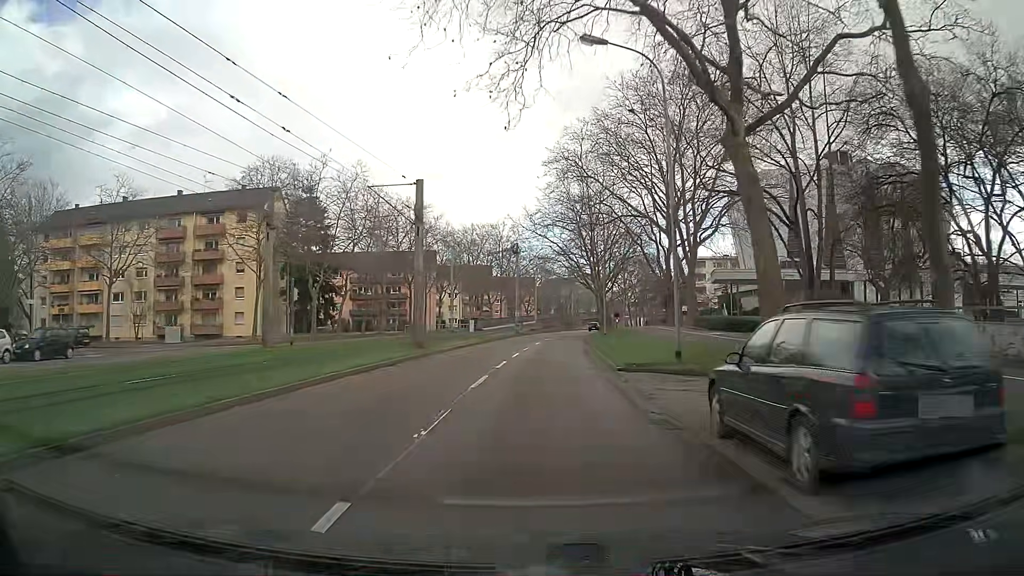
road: tertiary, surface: asphalt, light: Day
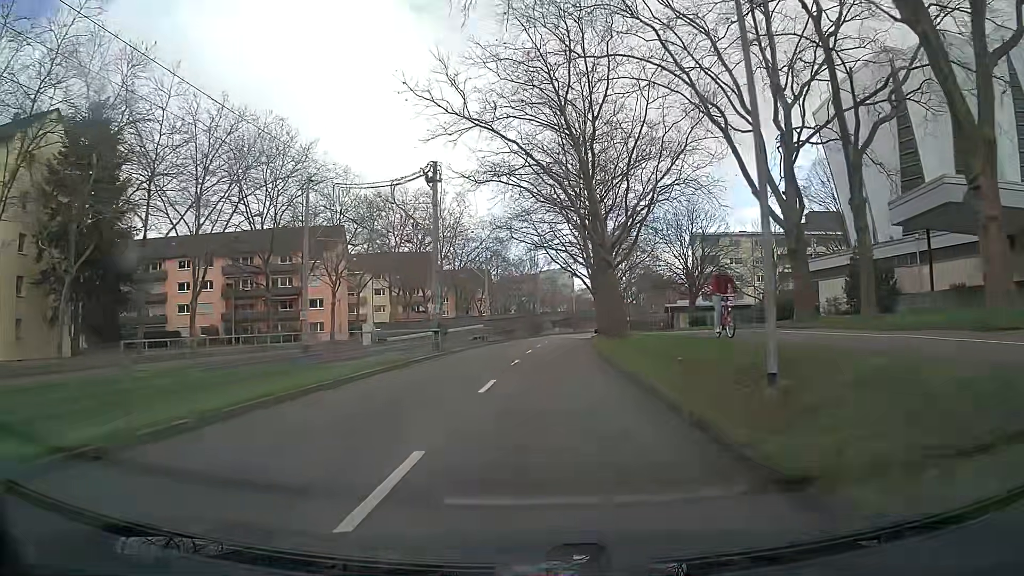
(+1.0, +37.4) m; +3°
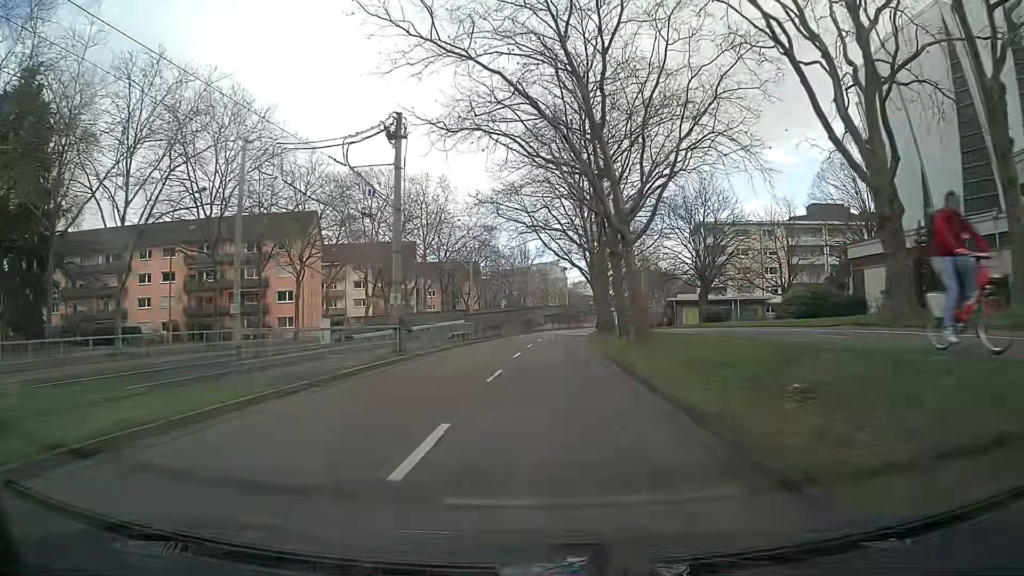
(0.0, +7.6) m; +1°
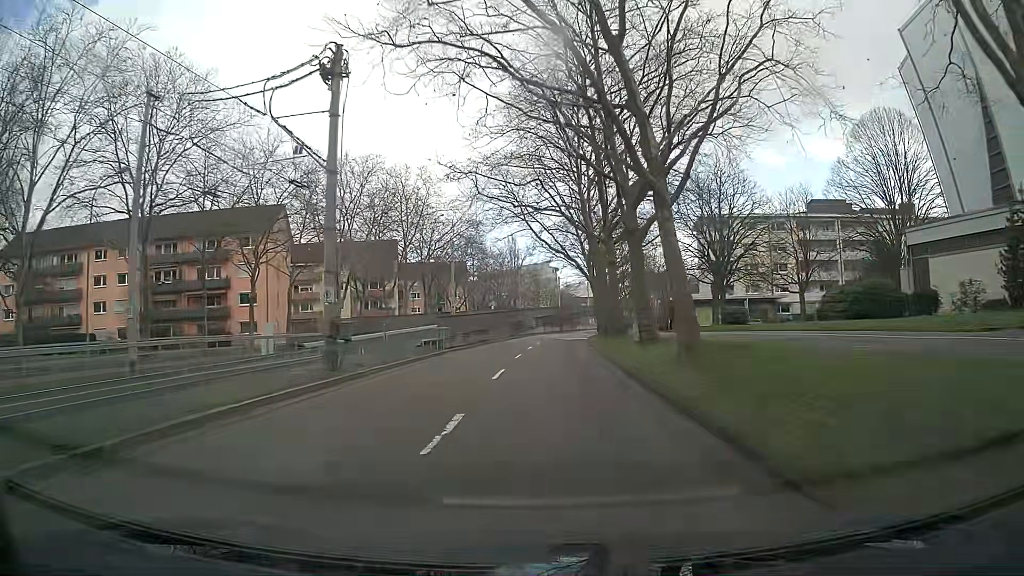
(0.0, +7.7) m; +1°
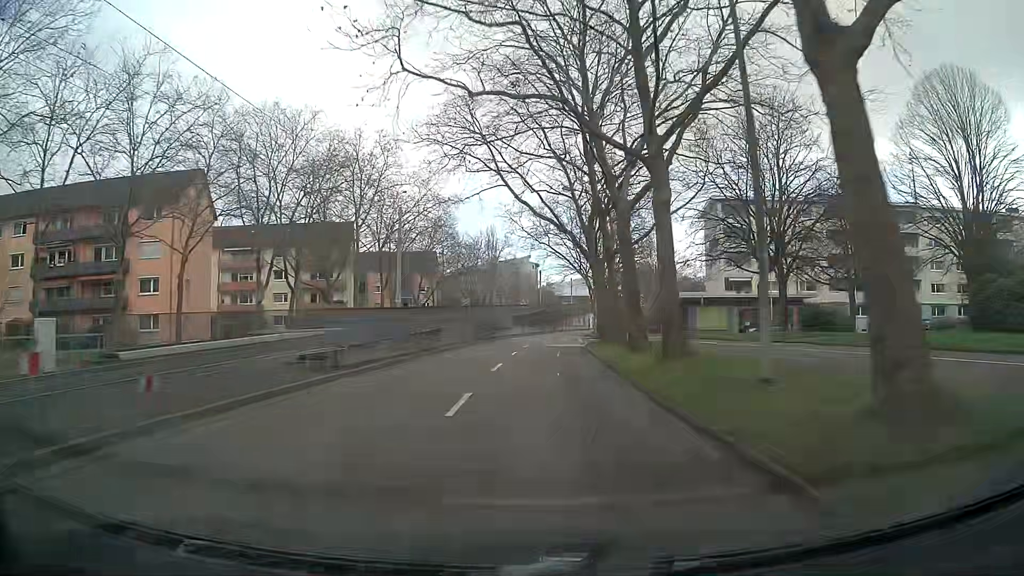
(+0.3, +15.2) m; +2°
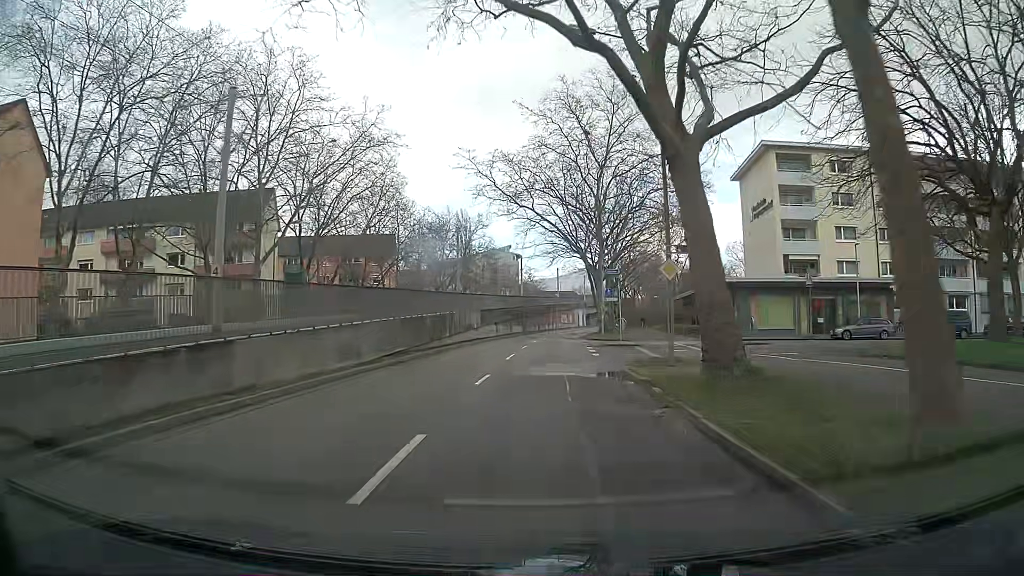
(+0.2, +22.5) m; +1°
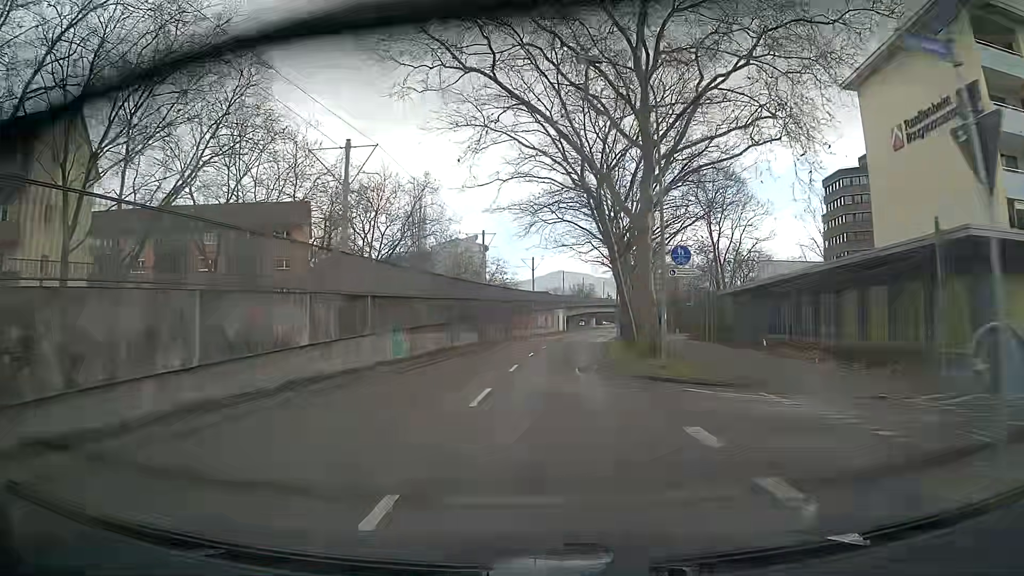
(+0.8, +29.7) m; +3°
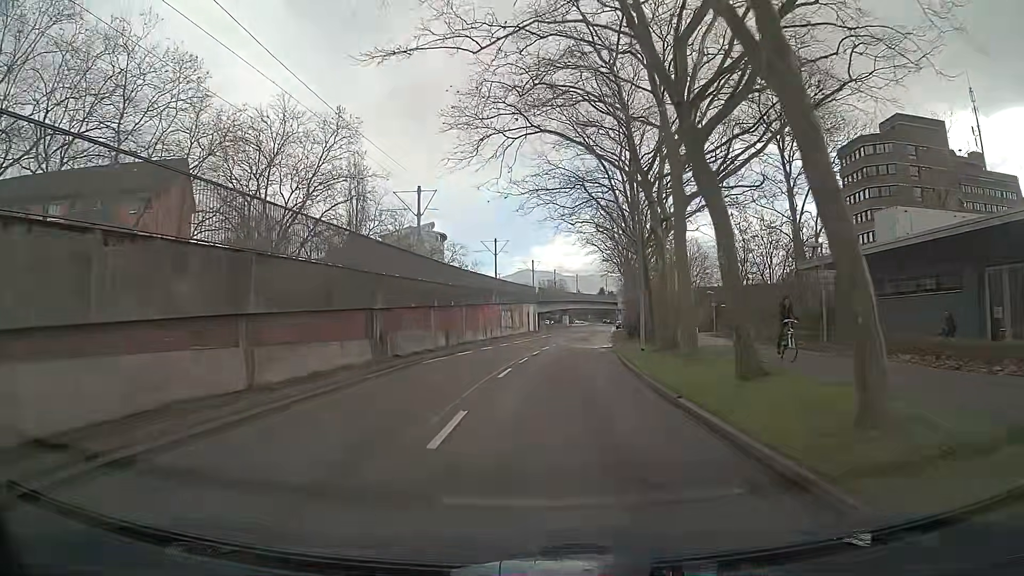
(+0.5, +22.2) m; +2°
(0, +10) (0, +20) (0, +30) (+1, +40) (+1, +50) (+2, +60) (+2, +70) (+3, +80) (+4, +90) (+4, +100) m
